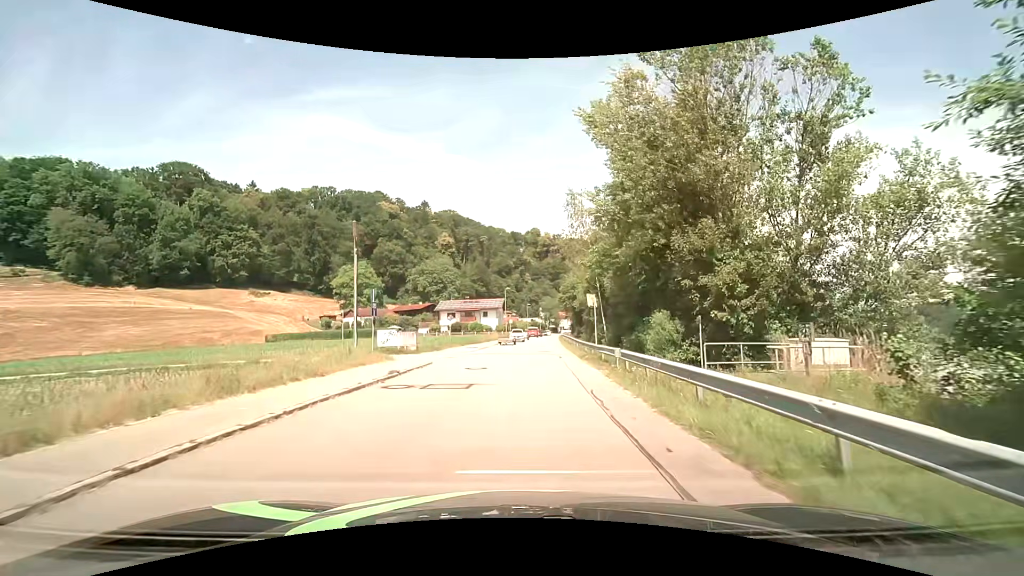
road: residential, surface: asphalt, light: Day
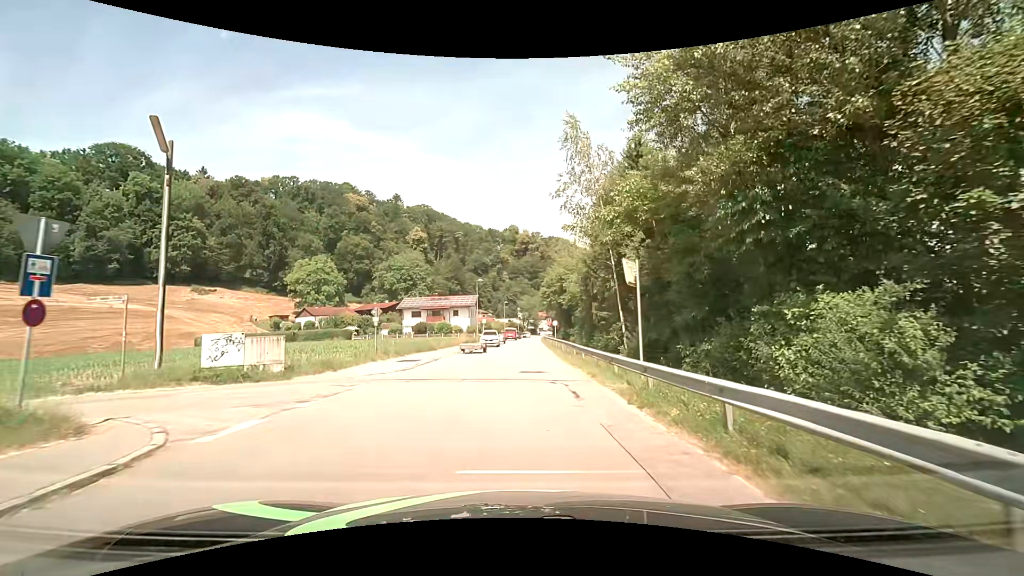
(+0.3, +14.7) m; +3°
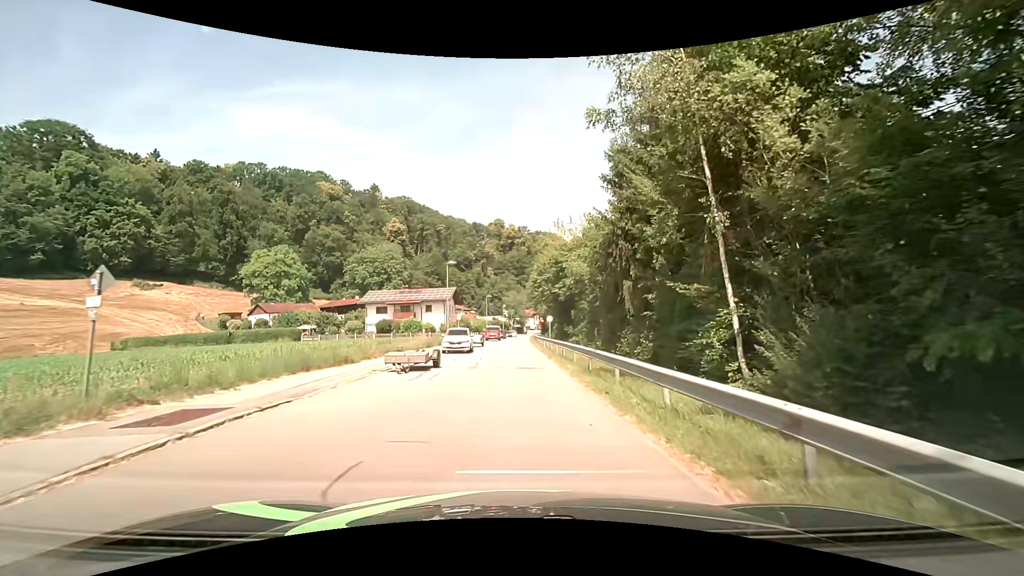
(+0.2, +14.8) m; +2°
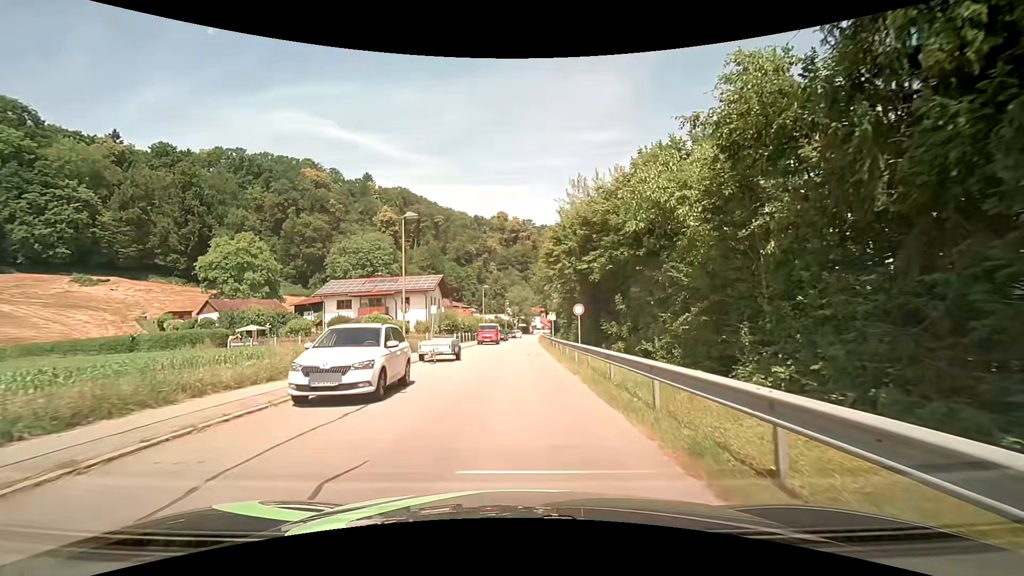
(-0.3, +19.8) m; -1°
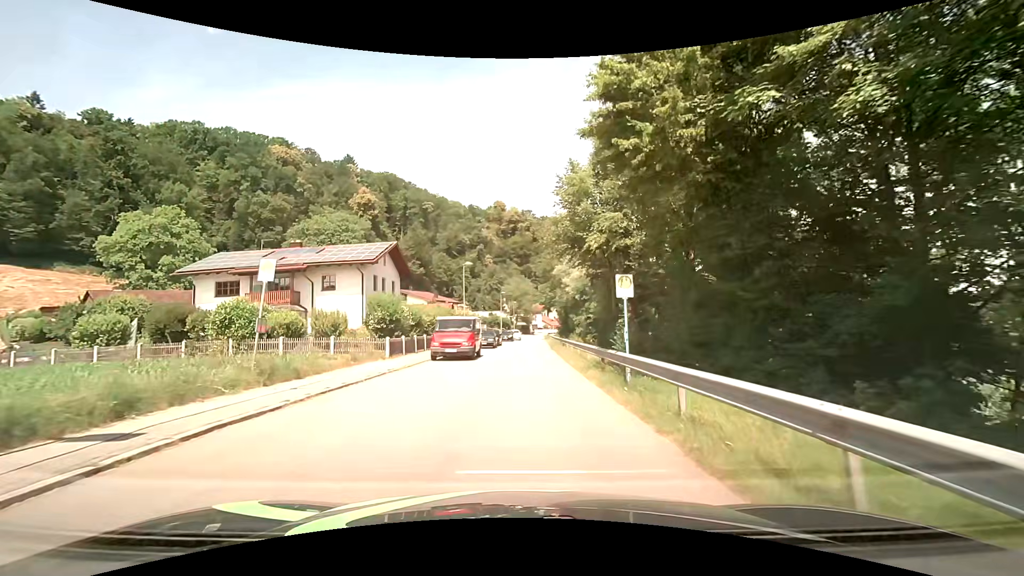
(-0.1, +25.0) m; 0°
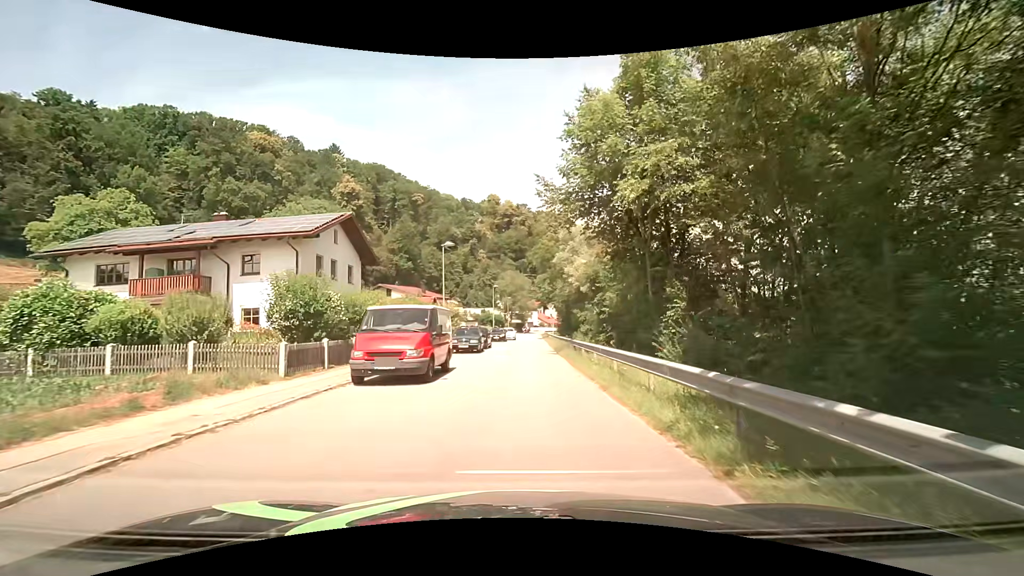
(+0.1, +10.0) m; +1°
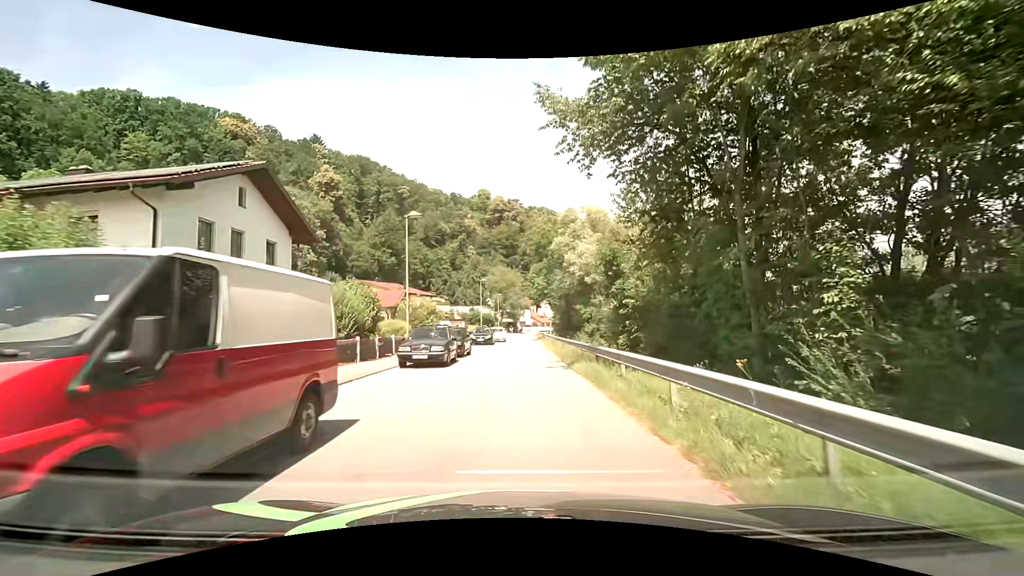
(0.0, +9.7) m; +1°
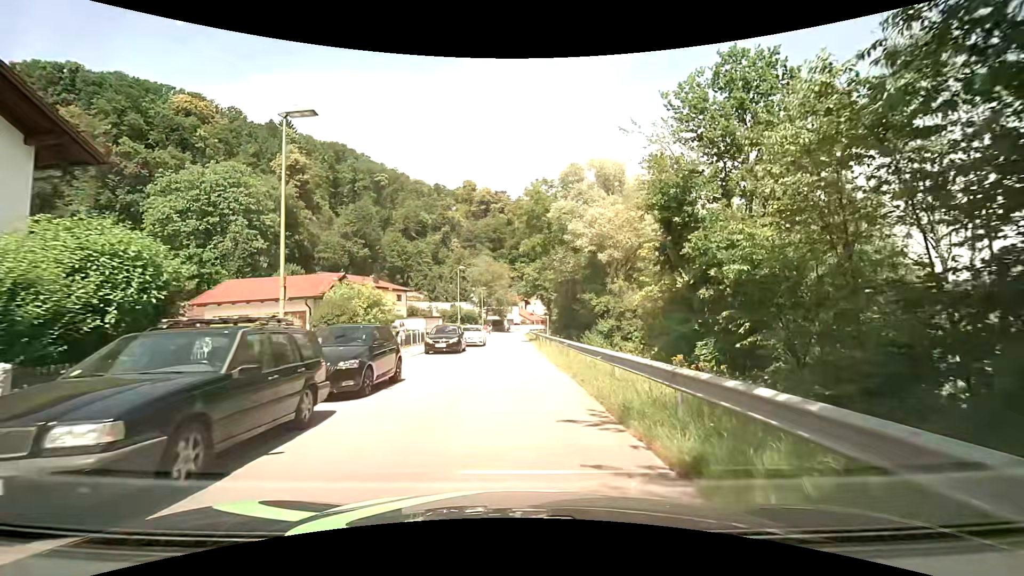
(+0.1, +13.3) m; 0°
(0, +10) (0, +20) (0, +30) (0, +40) (0, +50) (0, +60) (0, +70) (0, +80) (0, +90) (+2, +100) m
